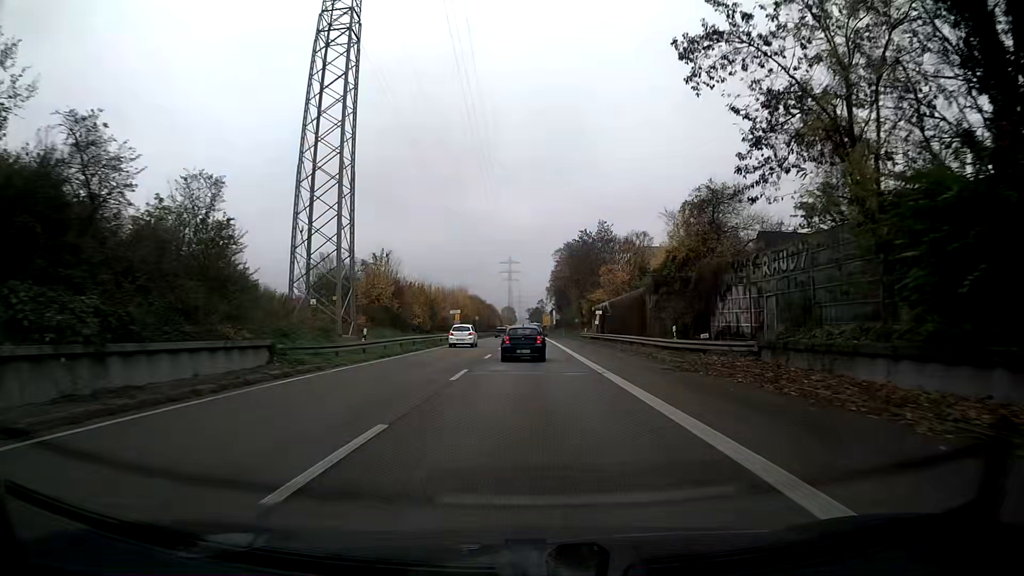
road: trunk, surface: asphalt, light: Day
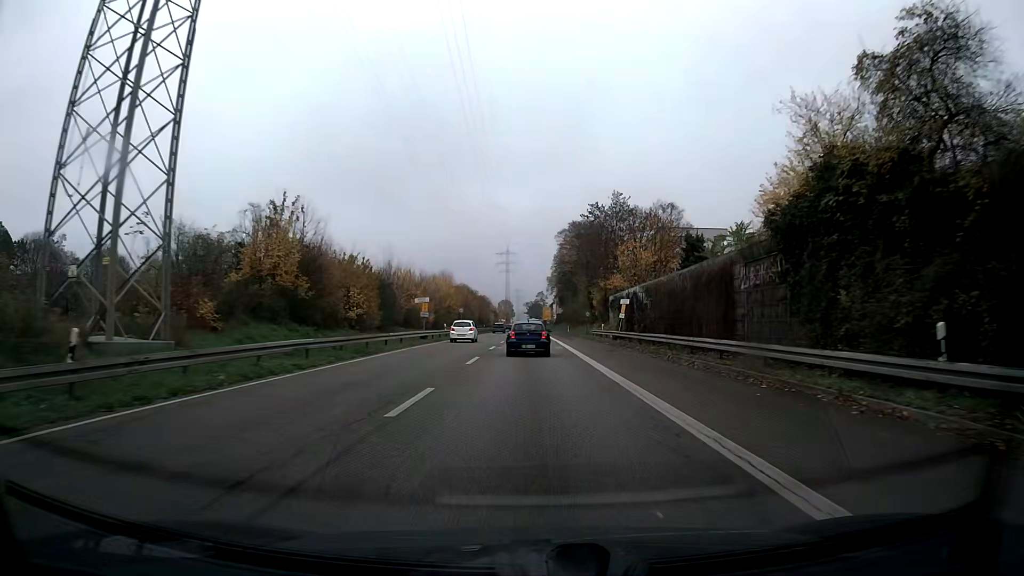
(0.0, +19.5) m; 0°
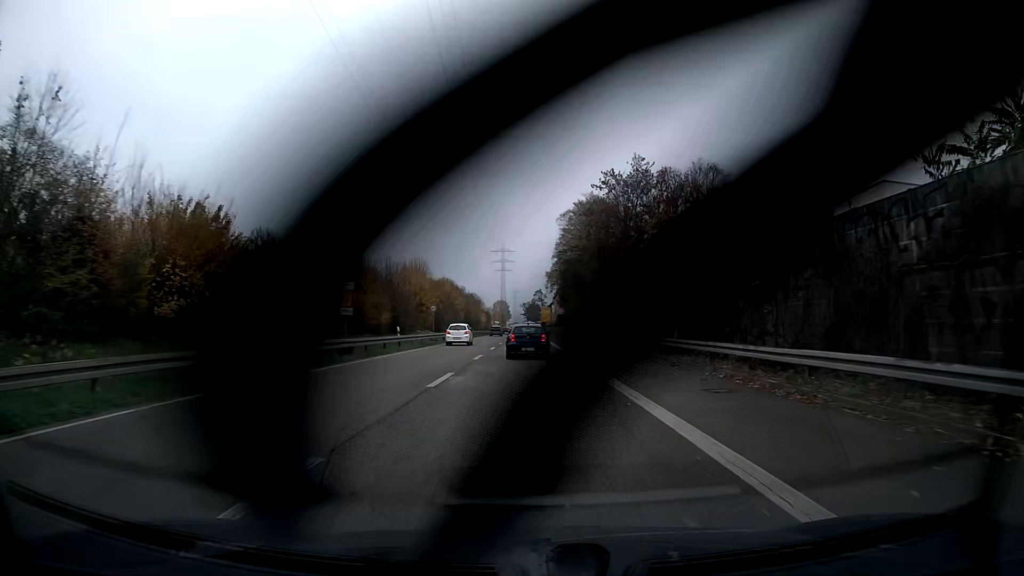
(+0.1, +19.3) m; 0°
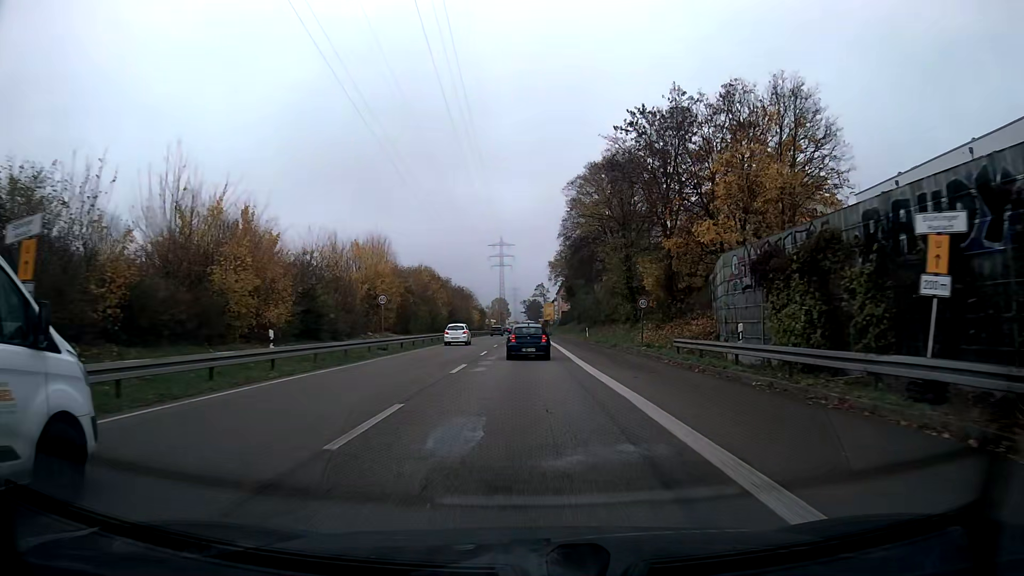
(0.0, +19.2) m; 0°
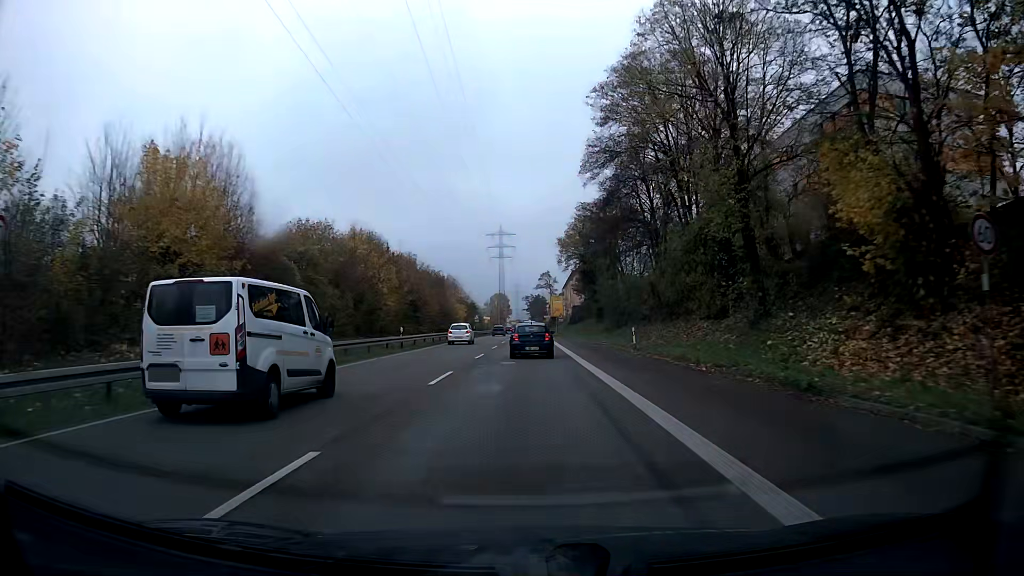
(-0.1, +28.4) m; 0°
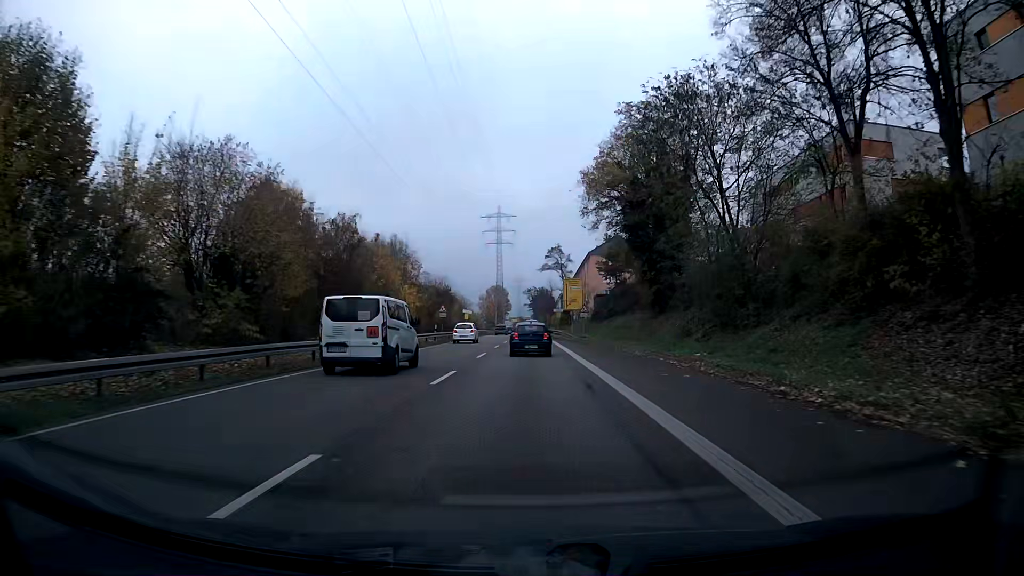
(-0.1, +36.6) m; 0°
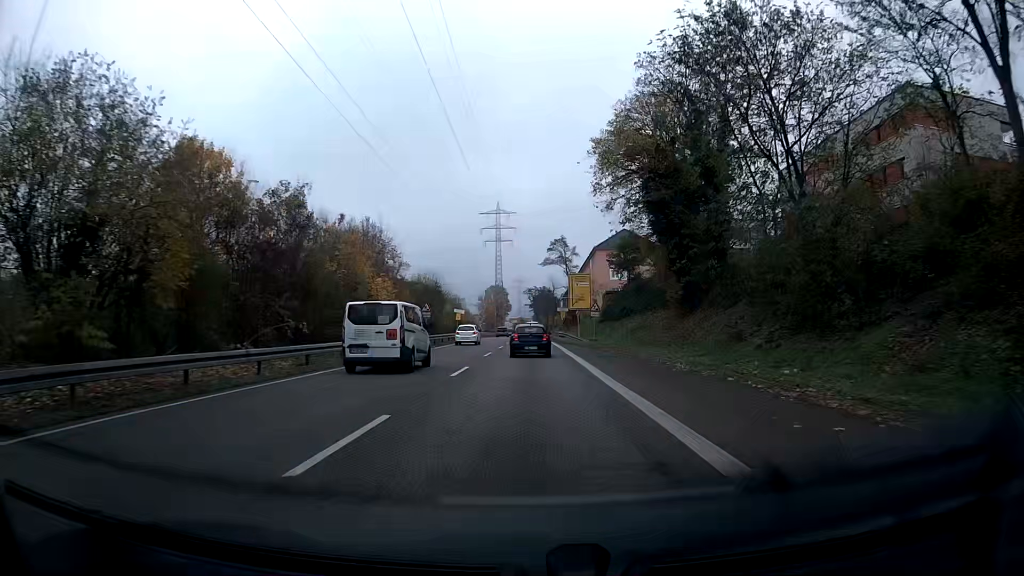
(0.0, +8.9) m; 0°
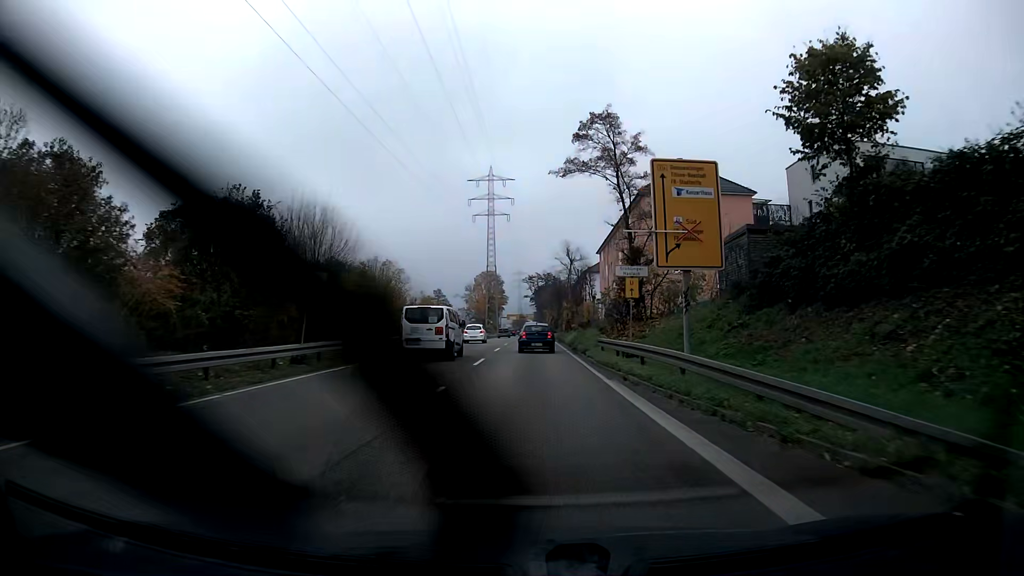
(-0.1, +43.8) m; 0°
